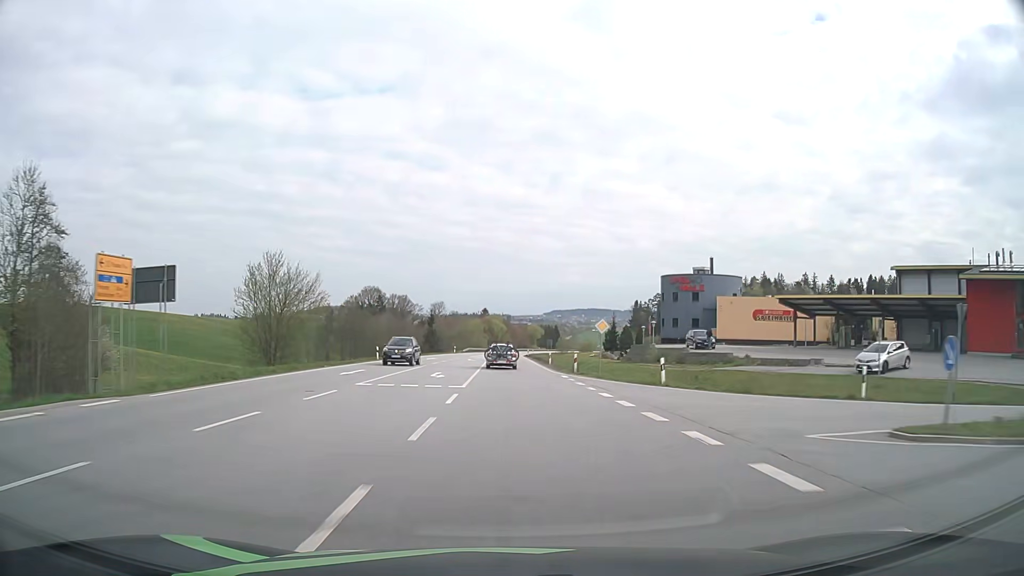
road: primary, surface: asphalt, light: Day
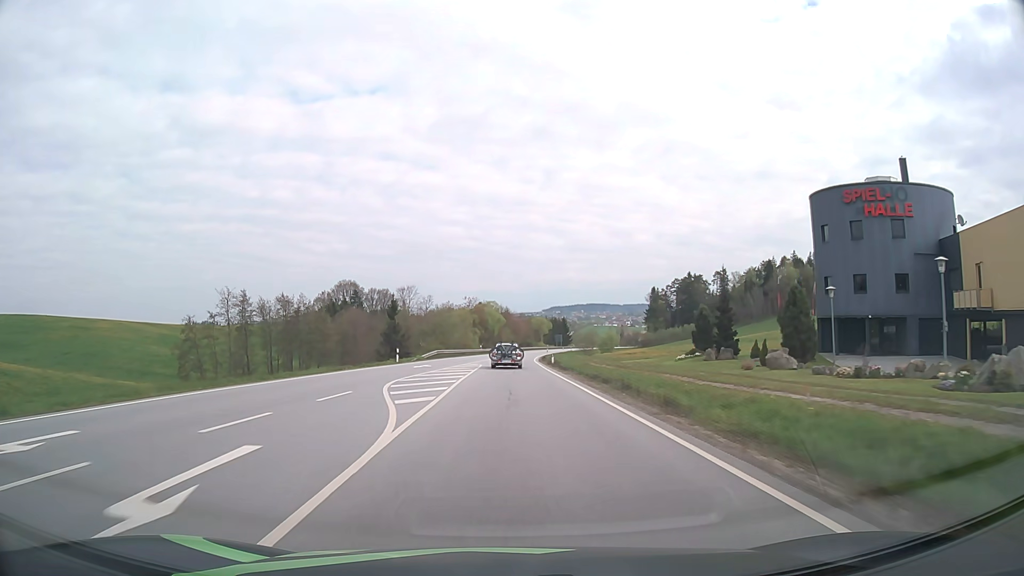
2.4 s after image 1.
(+0.1, +53.4) m; 0°
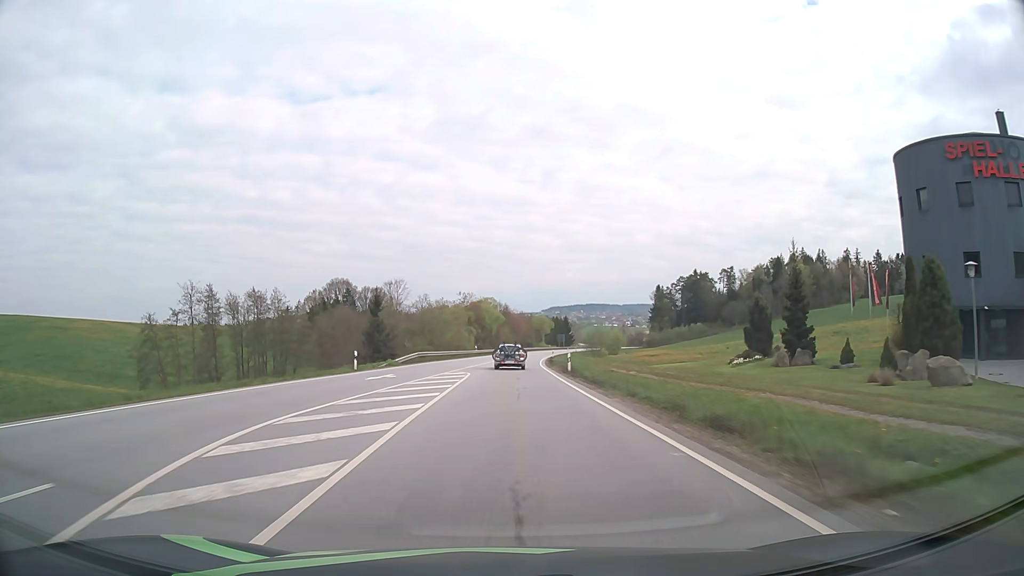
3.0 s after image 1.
(0.0, +13.3) m; 0°
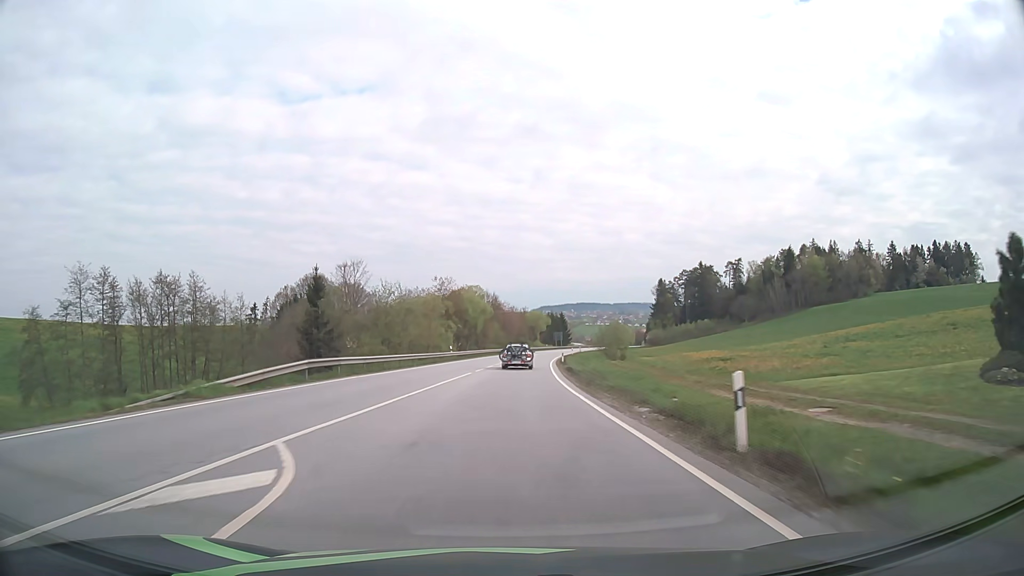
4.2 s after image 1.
(+0.2, +26.5) m; +1°
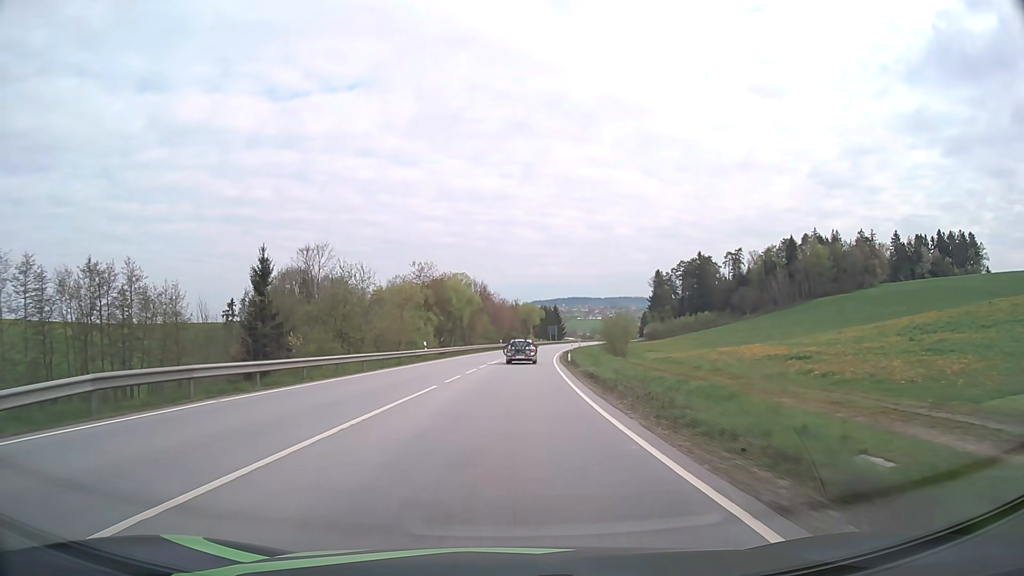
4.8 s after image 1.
(+0.1, +13.2) m; +1°
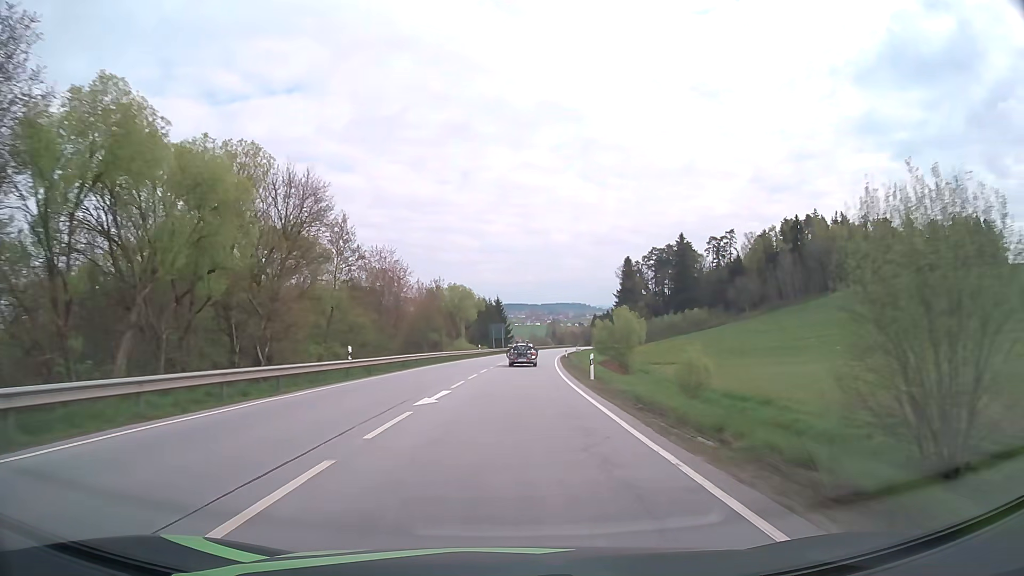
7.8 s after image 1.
(+2.9, +66.7) m; +5°
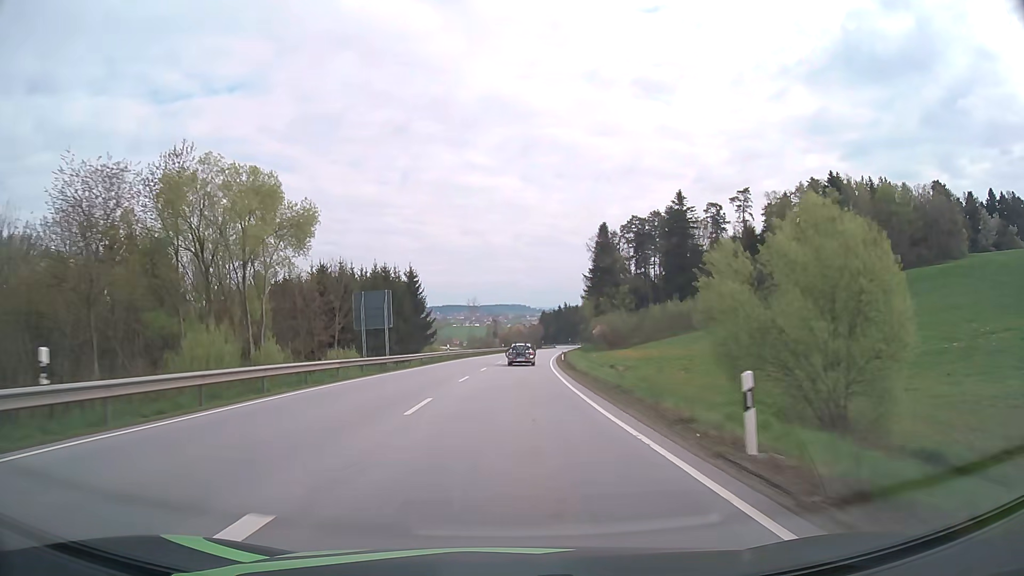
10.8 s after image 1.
(+3.0, +68.9) m; +5°
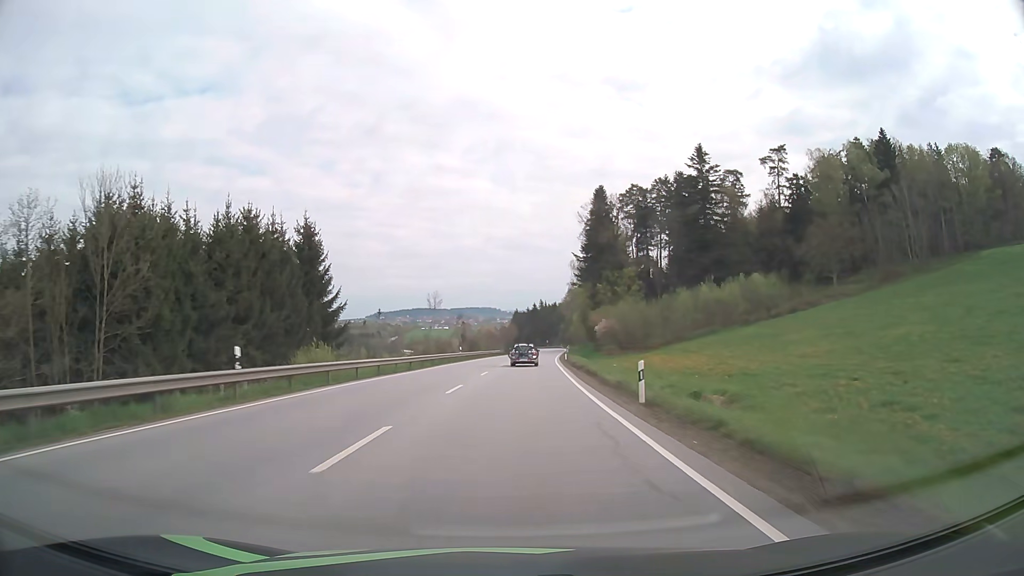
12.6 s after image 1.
(+1.0, +42.2) m; +3°
(0, +10) (0, +20) (+1, +30) (+1, +40) (+1, +50) (+2, +60) (+3, +70) (+4, +80) (+5, +90) (+5, +100) m
